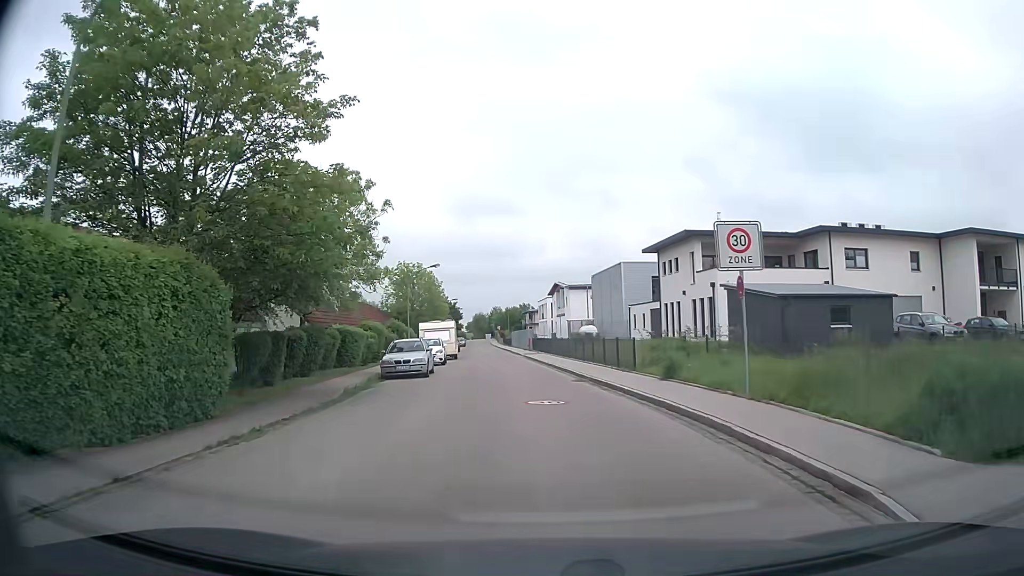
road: residential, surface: asphalt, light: Day
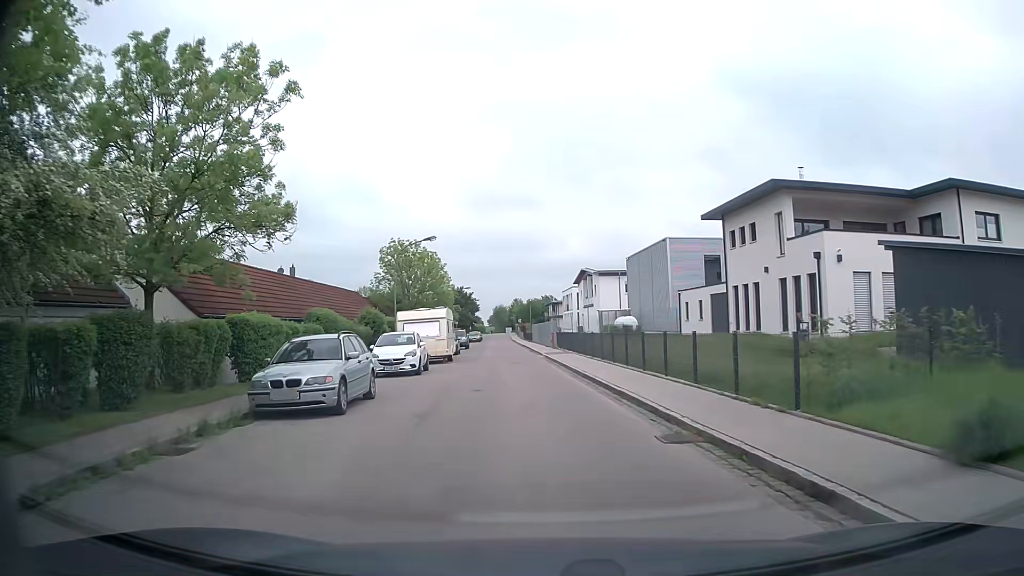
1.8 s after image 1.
(-0.2, +12.8) m; -2°
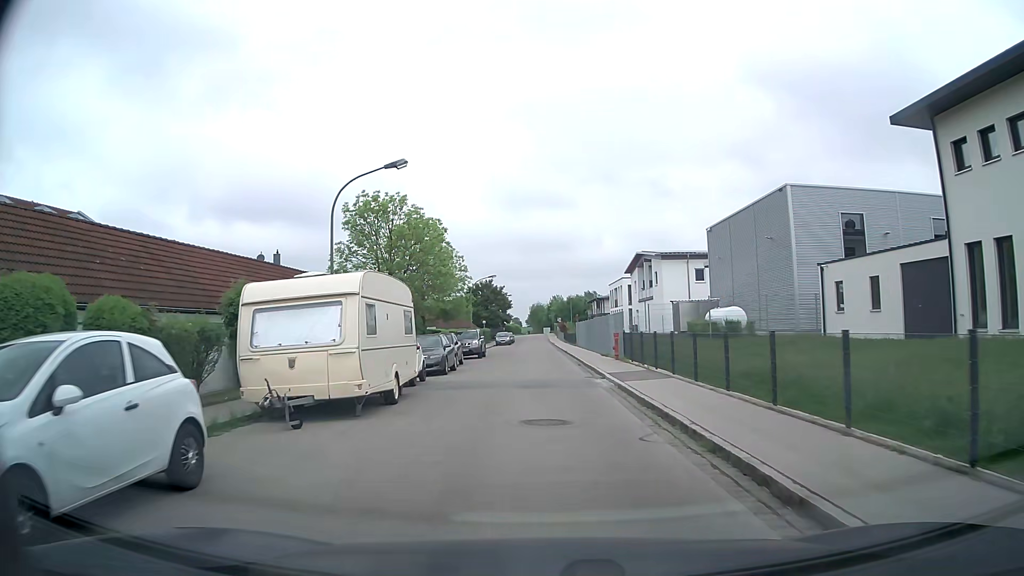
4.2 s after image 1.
(-0.7, +19.4) m; -4°
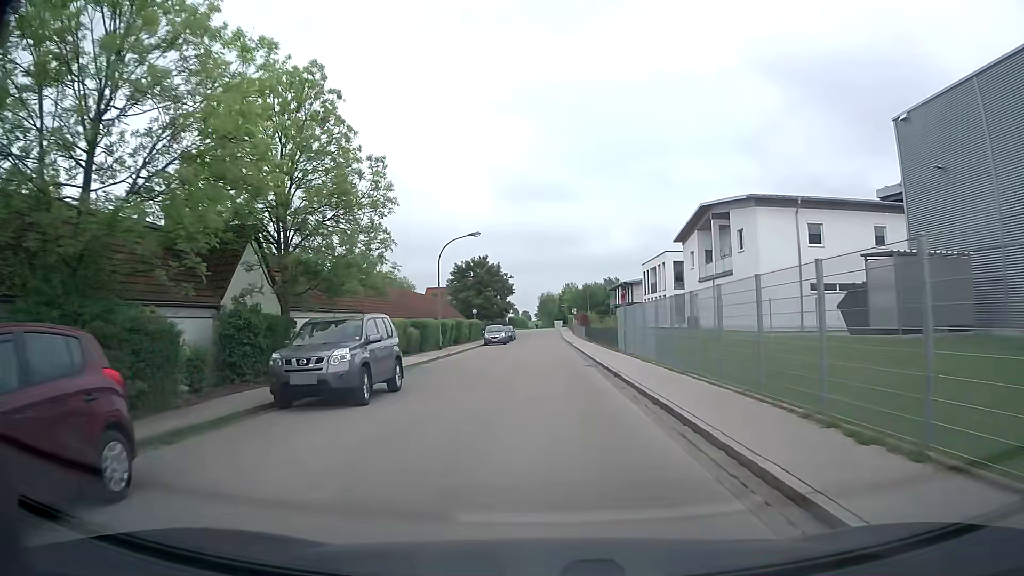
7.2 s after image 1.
(-0.2, +26.6) m; -1°
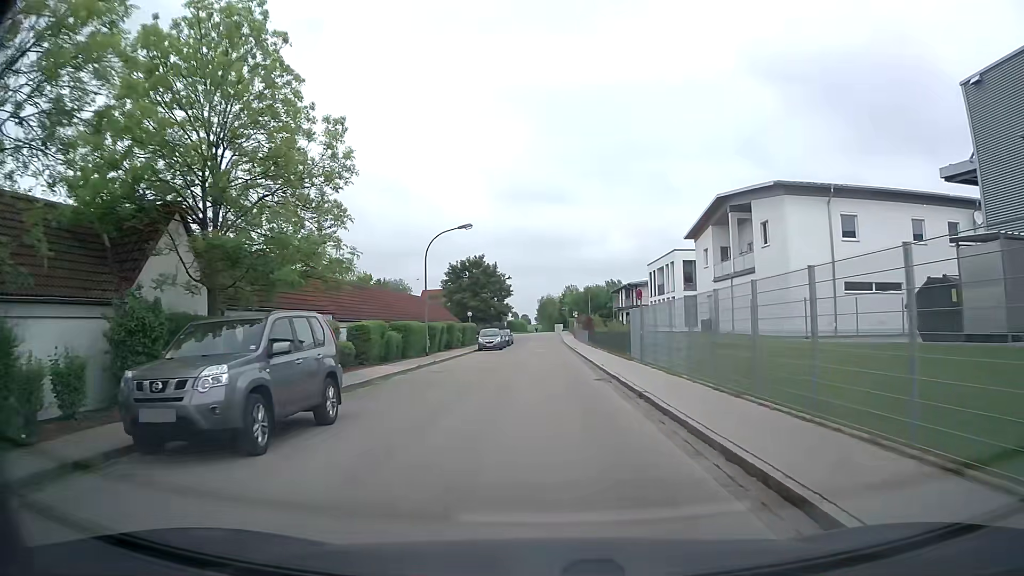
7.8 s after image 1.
(0.0, +4.7) m; 0°
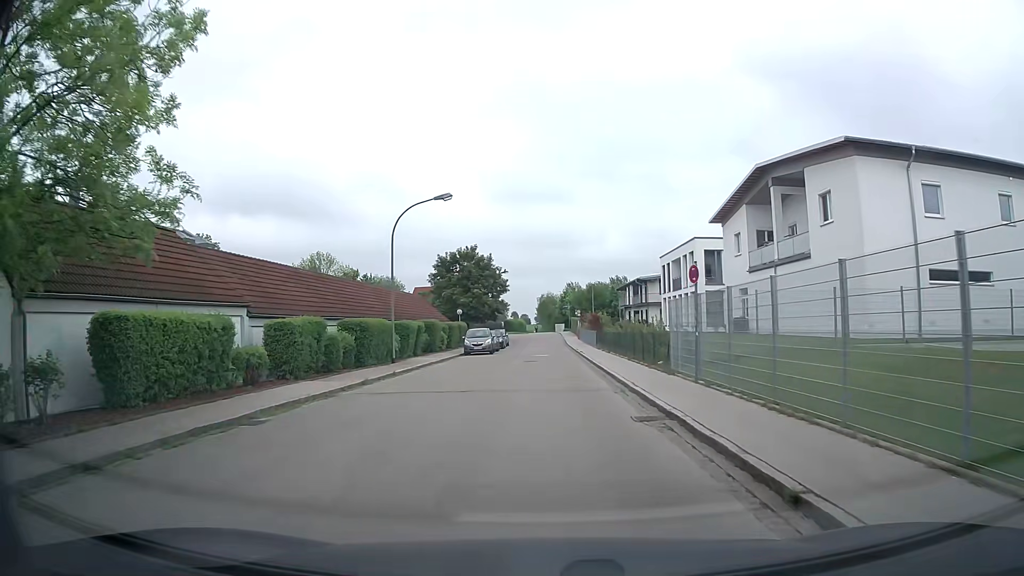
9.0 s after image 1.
(0.0, +8.4) m; 0°
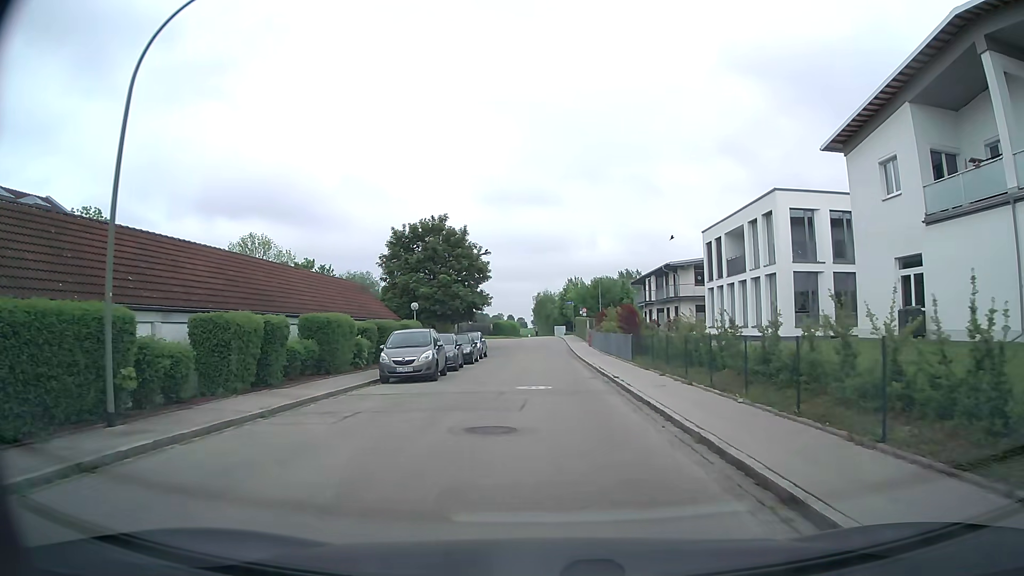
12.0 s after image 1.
(0.0, +20.3) m; 0°
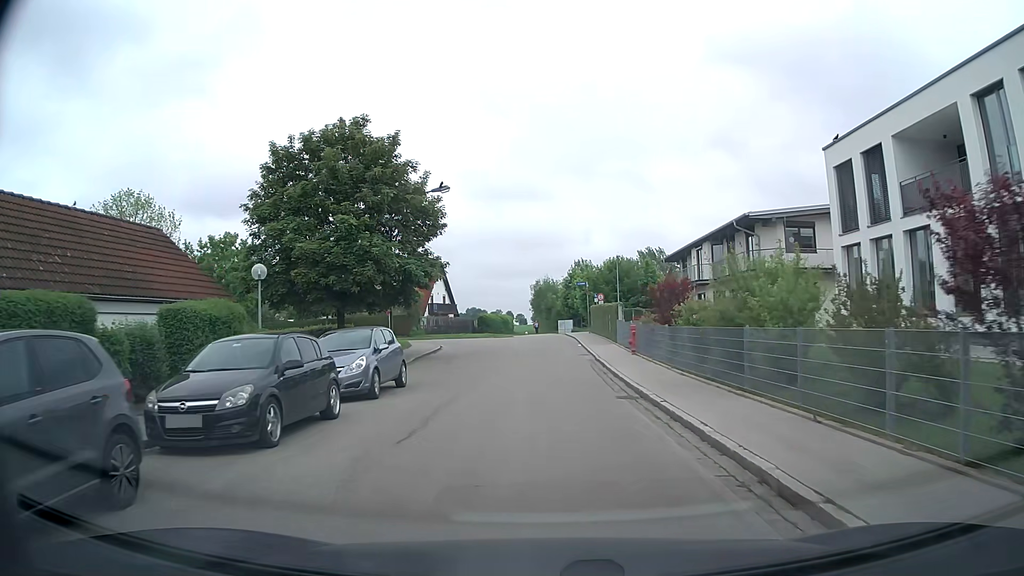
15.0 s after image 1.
(0.0, +23.3) m; 0°
(0, +10) (0, +20) (0, +30) (-1, +40) (-6, +49) (-15, +52) (-25, +55) (-35, +57) (-44, +59) (-54, +62) m
